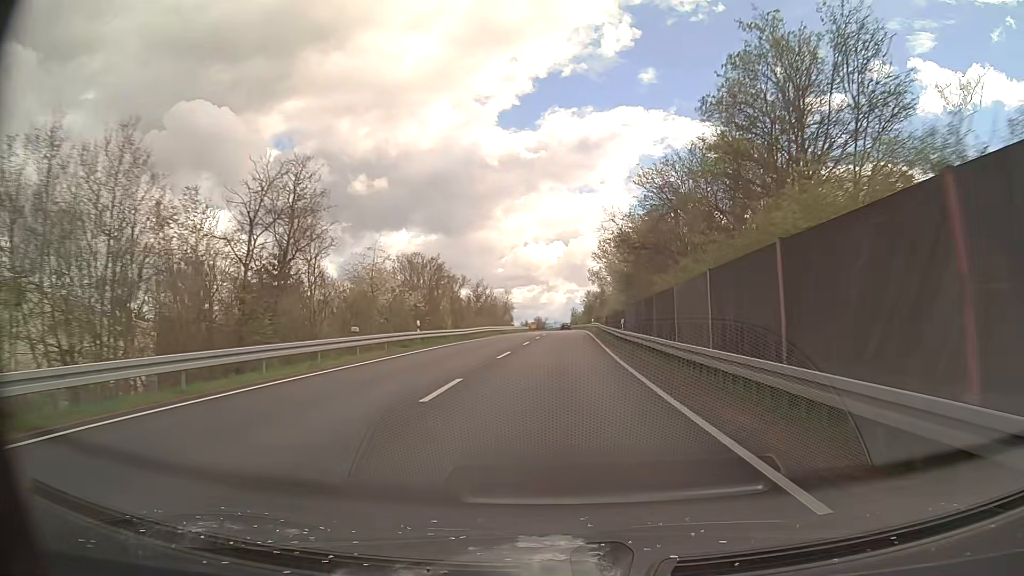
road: secondary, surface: asphalt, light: Day
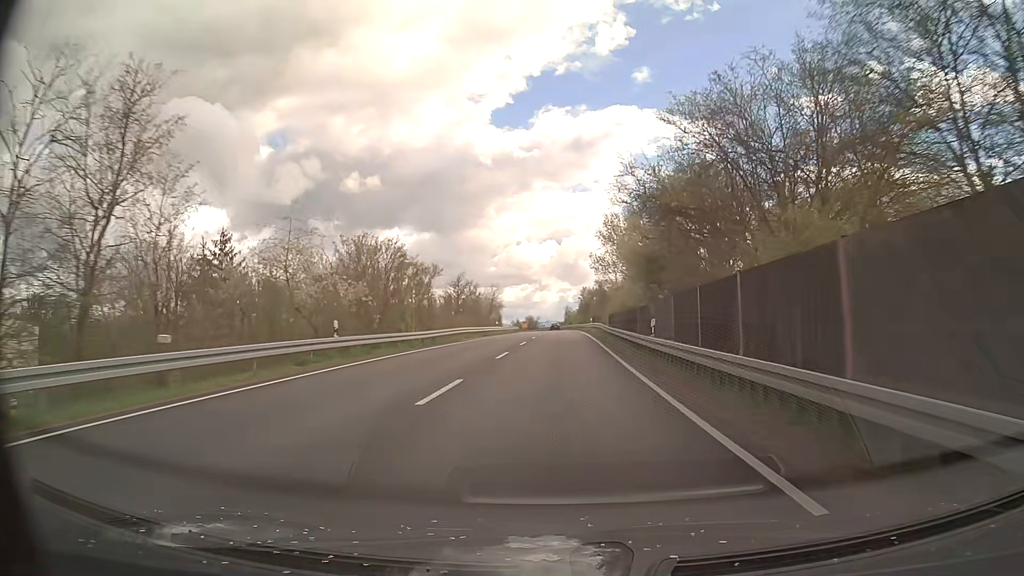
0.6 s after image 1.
(+0.1, +12.4) m; +1°
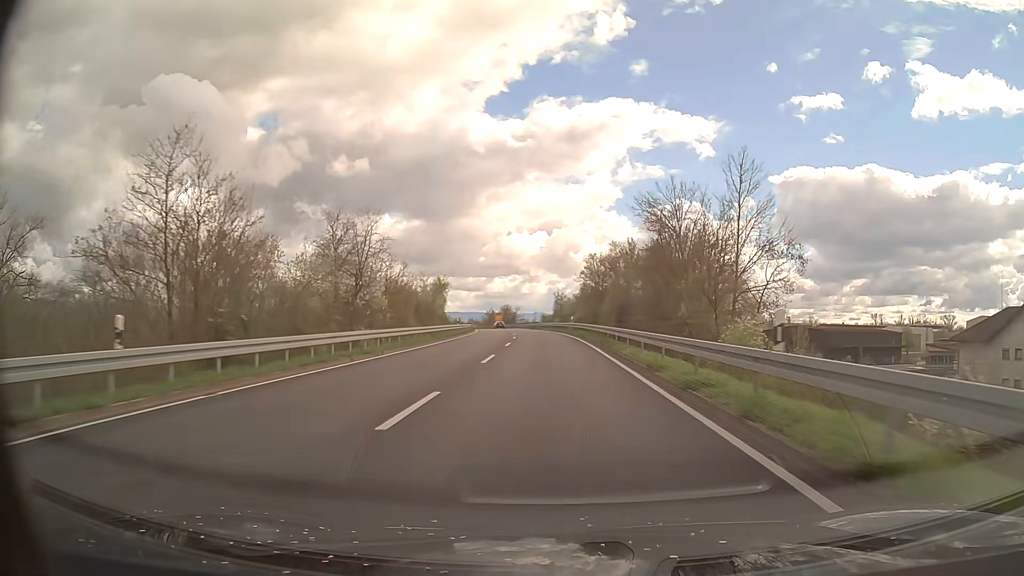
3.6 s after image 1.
(+0.9, +62.5) m; +1°
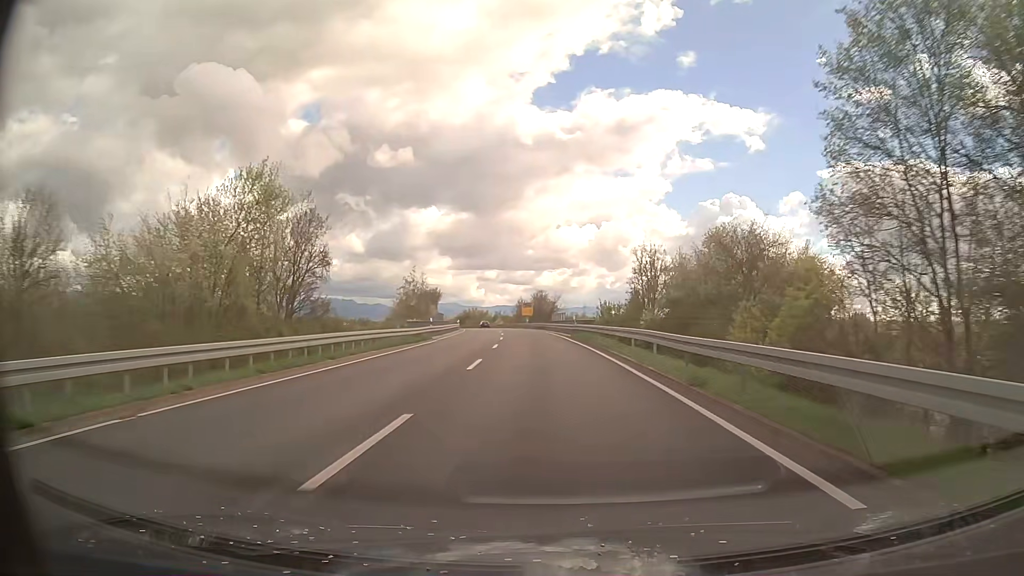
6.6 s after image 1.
(-1.7, +63.1) m; -4°
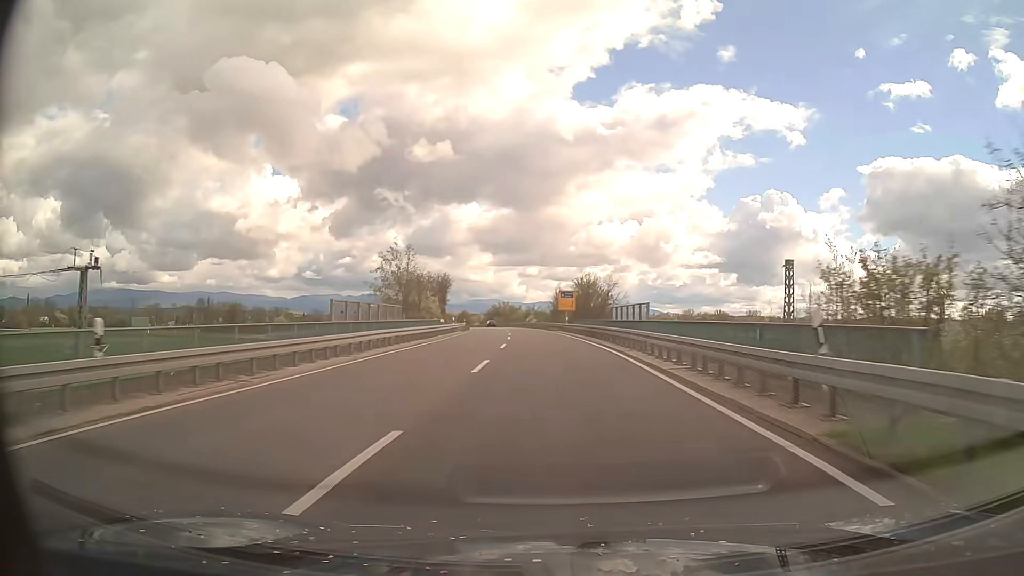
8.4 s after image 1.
(-1.1, +37.7) m; -3°
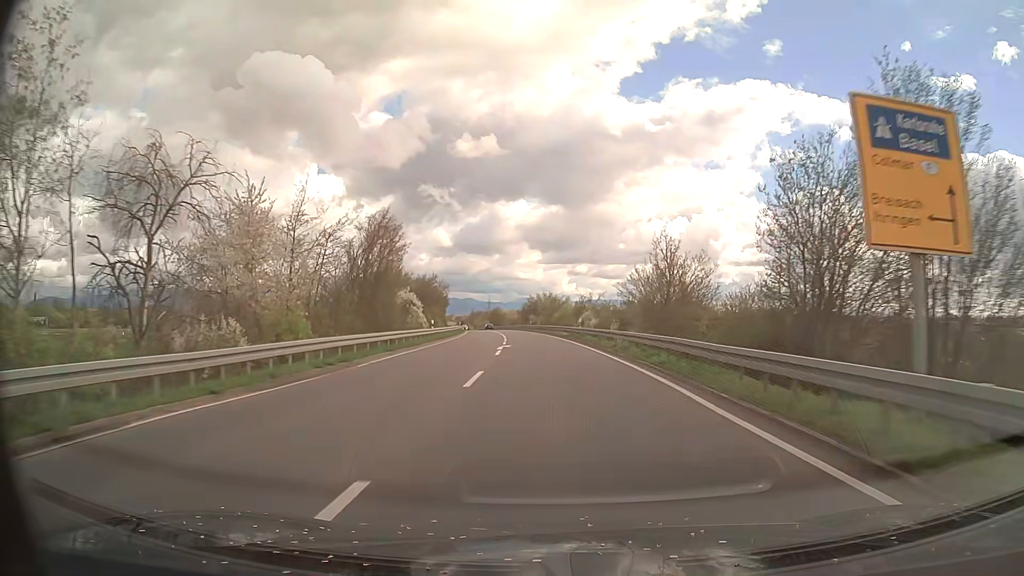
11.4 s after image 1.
(-2.7, +62.2) m; -4°
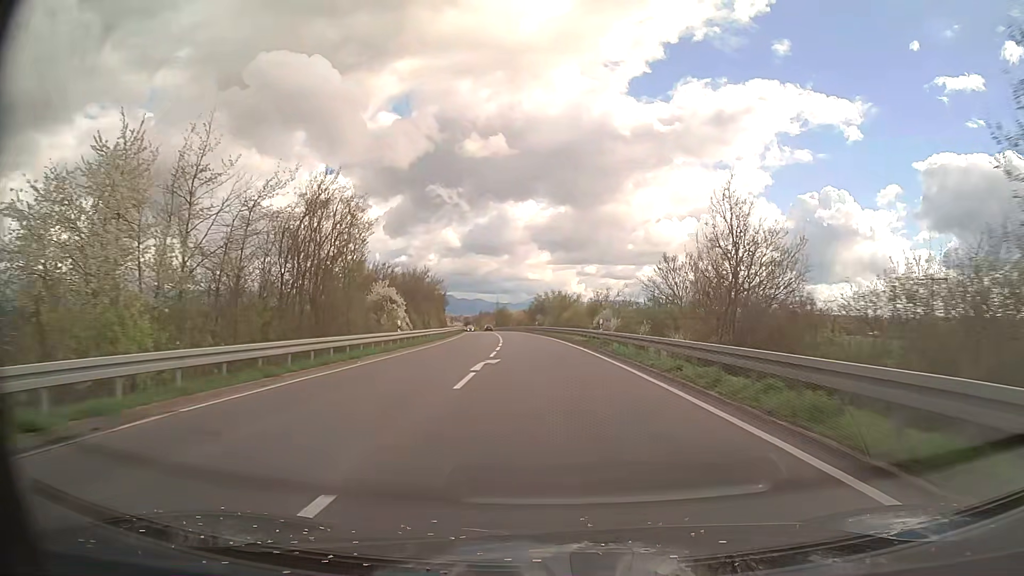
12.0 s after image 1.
(-0.1, +12.4) m; -1°
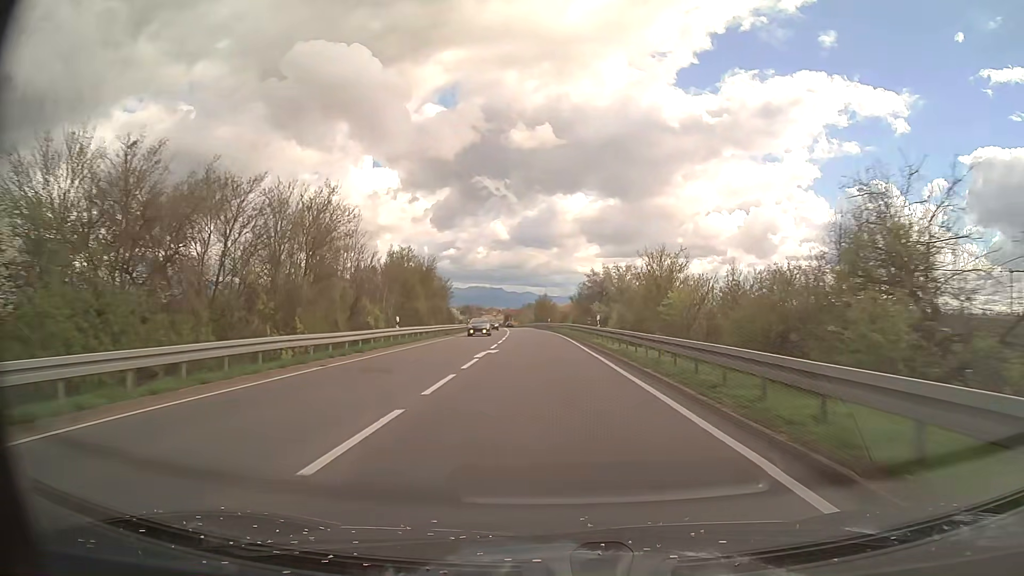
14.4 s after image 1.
(-1.6, +49.8) m; -4°
(0, +10) (0, +20) (0, +30) (-1, +40) (-1, +50) (-2, +60) (-2, +70) (-3, +80) (-4, +90) (-5, +100) m
